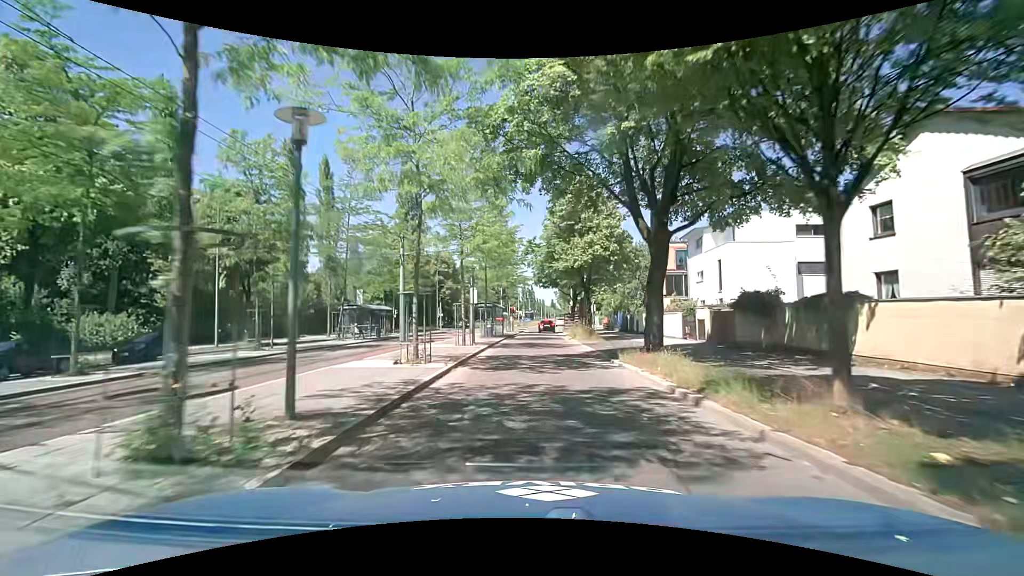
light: Day
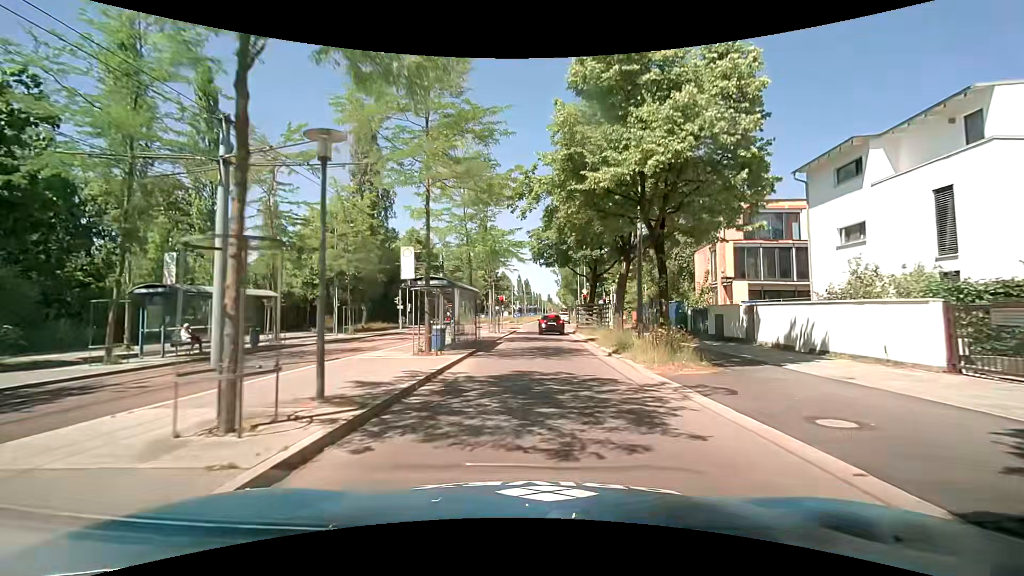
(+0.1, +18.7) m; 0°
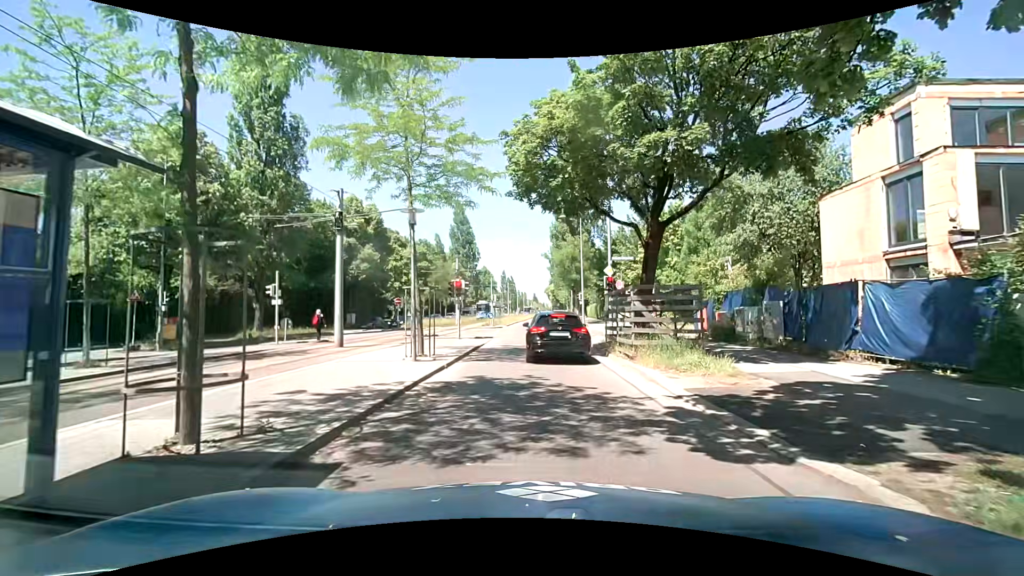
(+0.4, +19.7) m; +3°
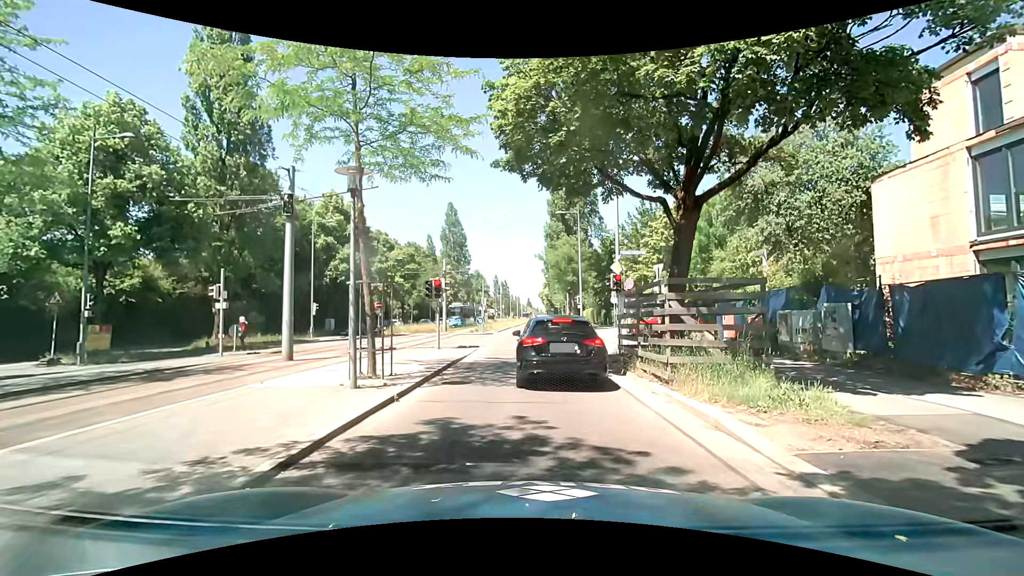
(-0.1, +3.8) m; -1°
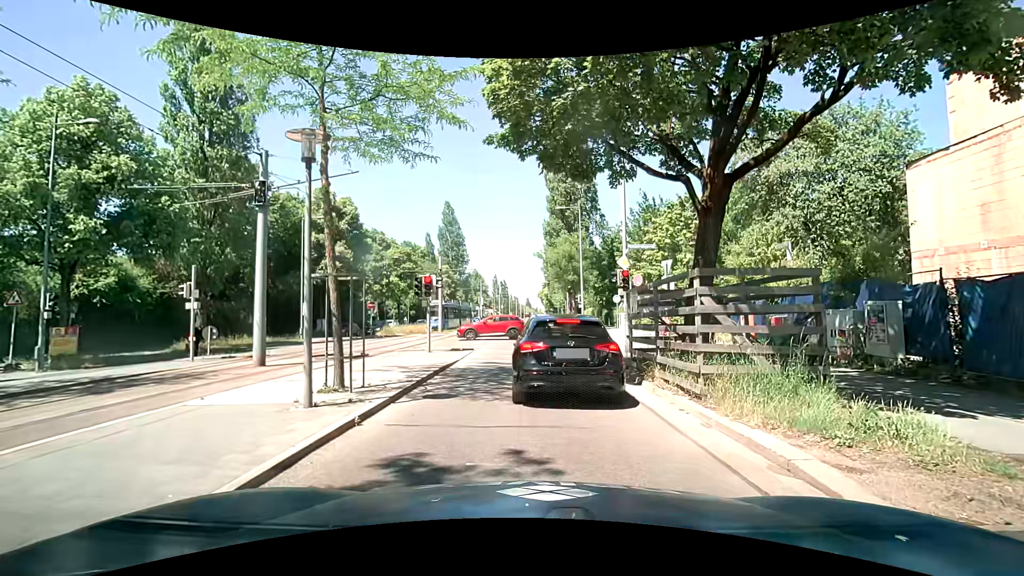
(0.0, +1.8) m; 0°
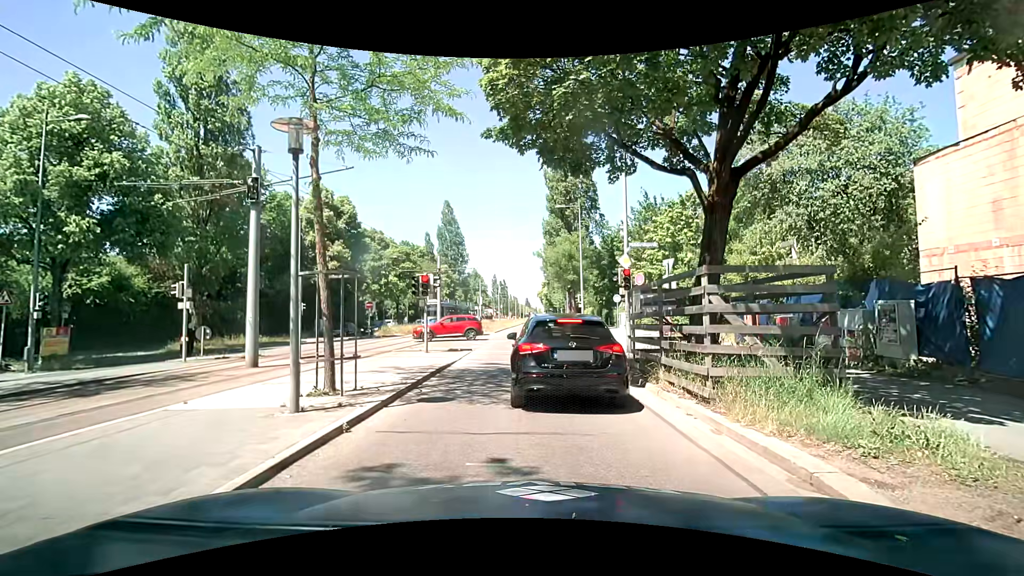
(0.0, +0.4) m; 0°
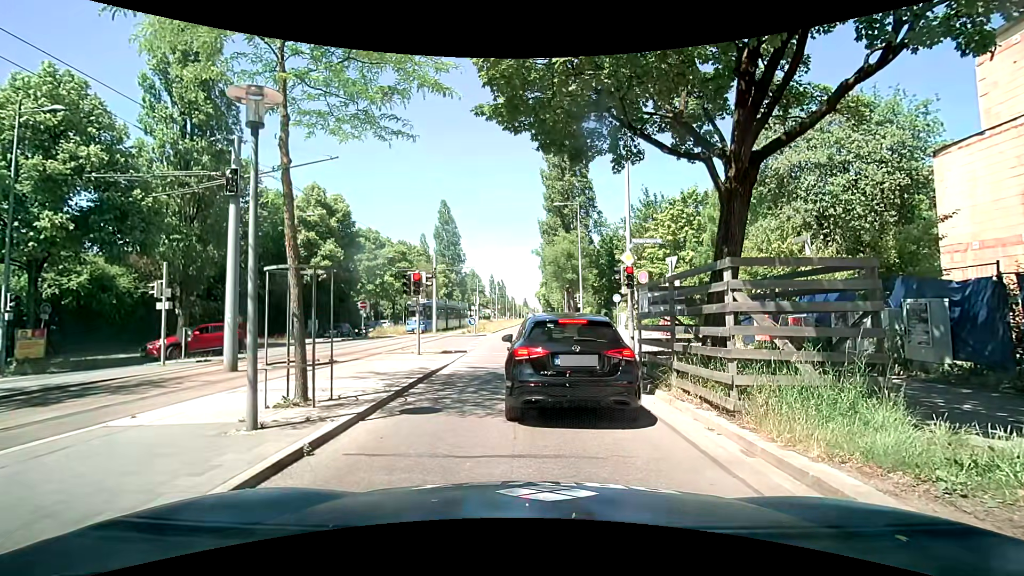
(0.0, +1.0) m; 0°
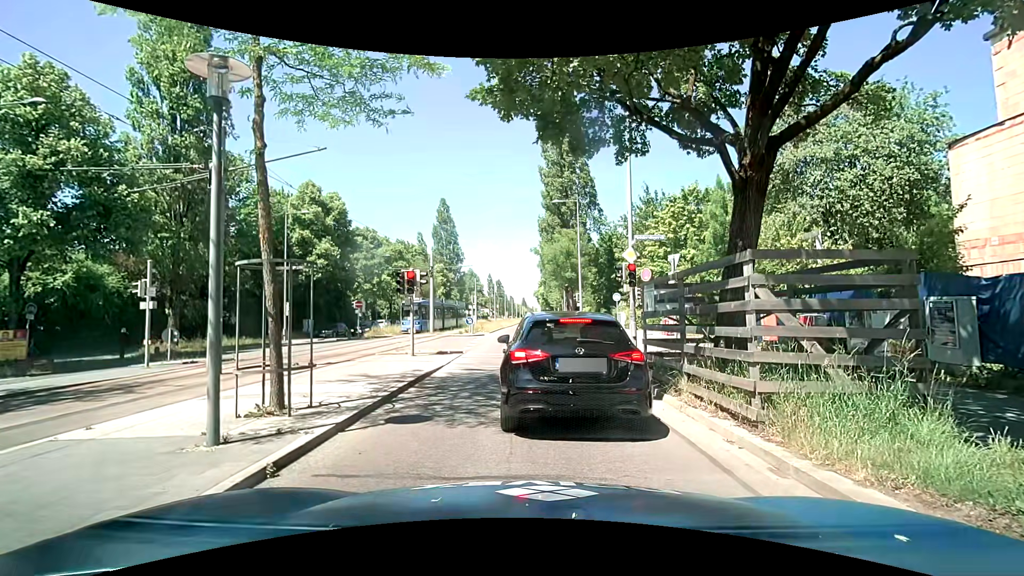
(0.0, +0.7) m; 0°
